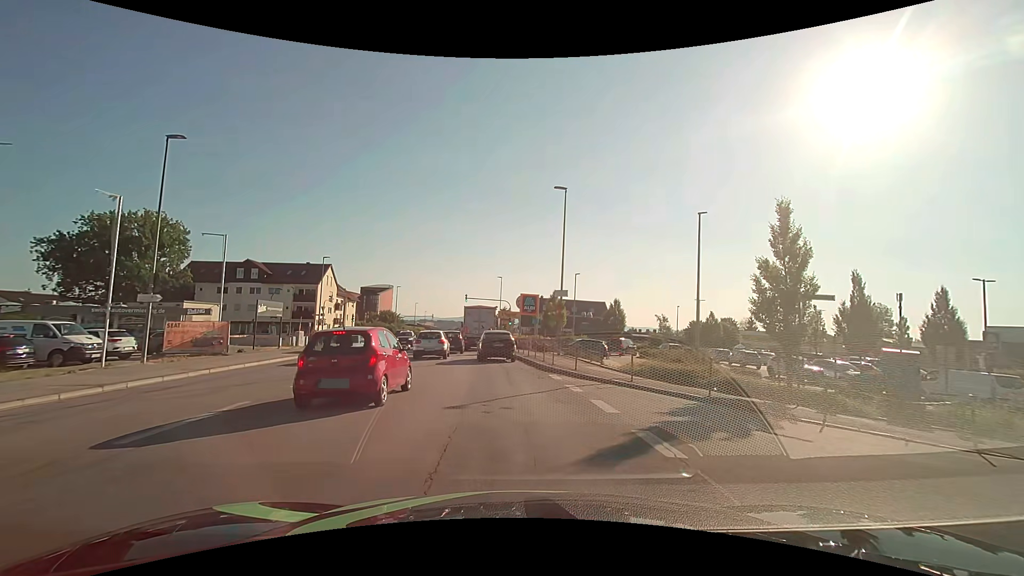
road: tertiary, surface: asphalt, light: Day
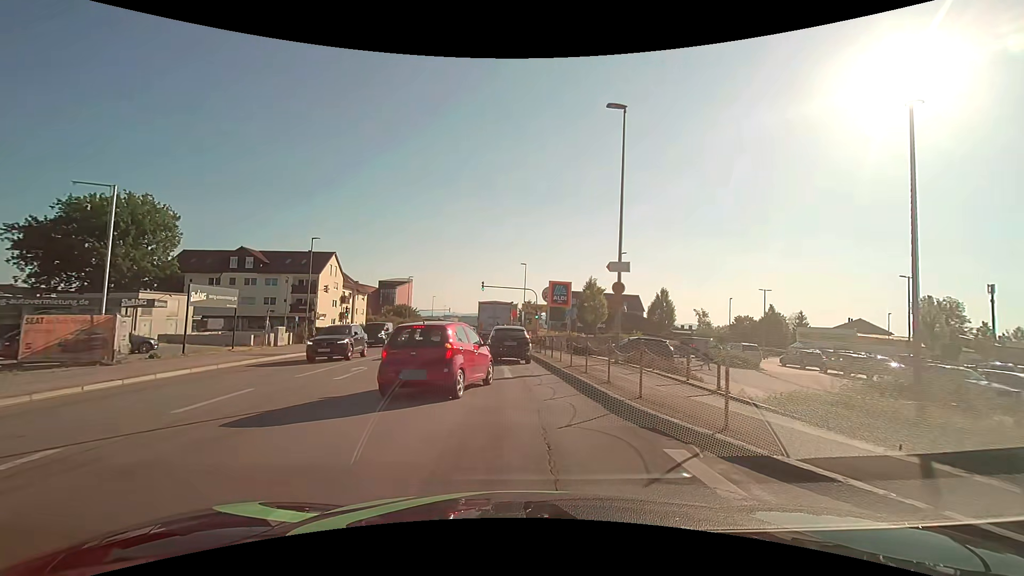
(-0.3, +10.6) m; -3°
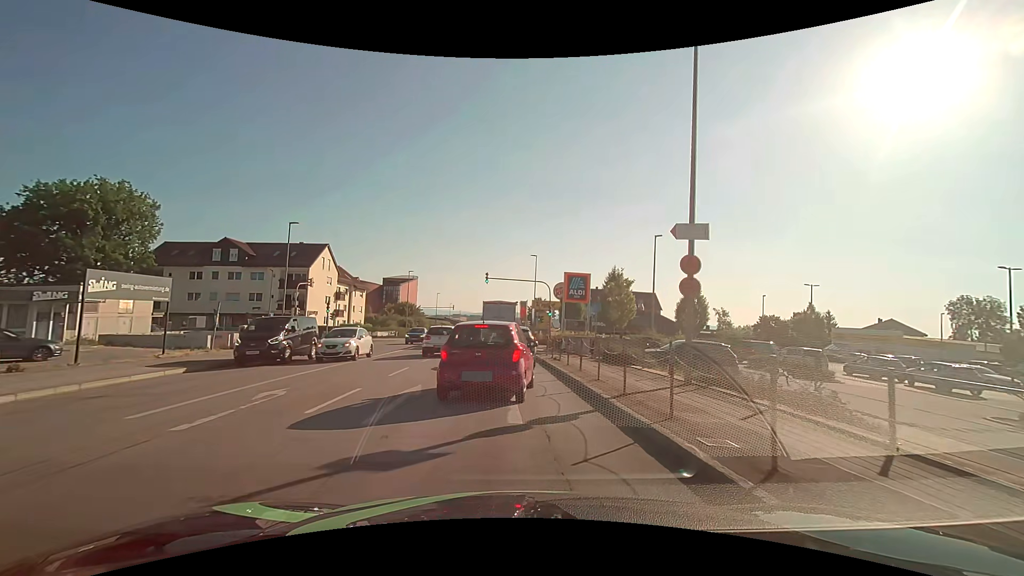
(-0.1, +6.8) m; -1°
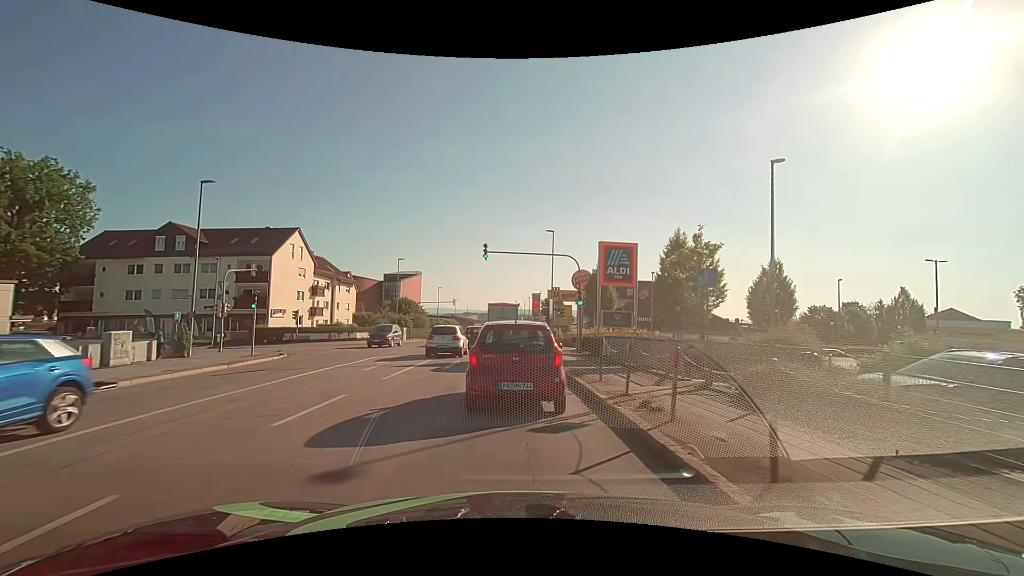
(-0.1, +13.0) m; -1°
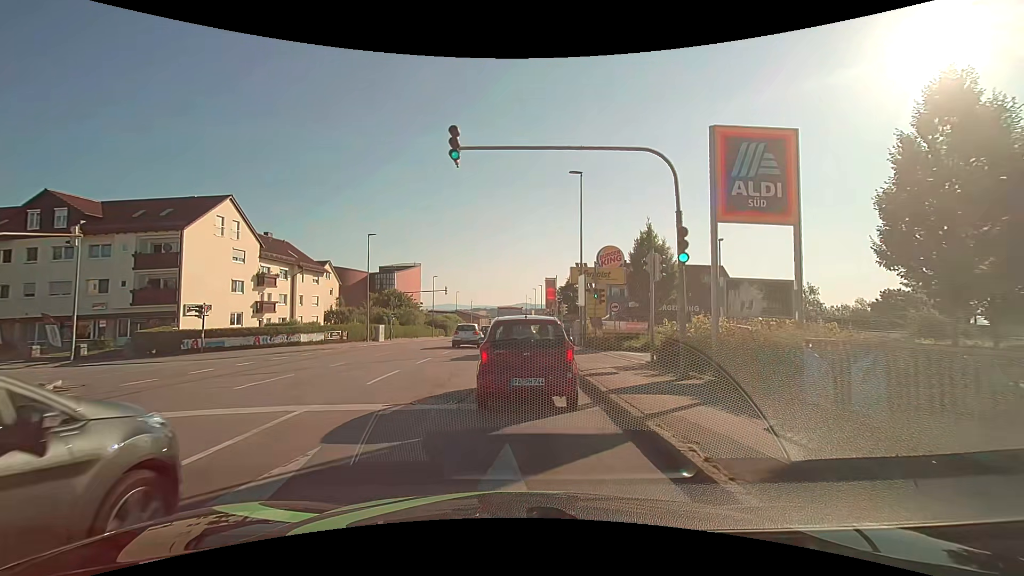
(-0.1, +15.6) m; -3°
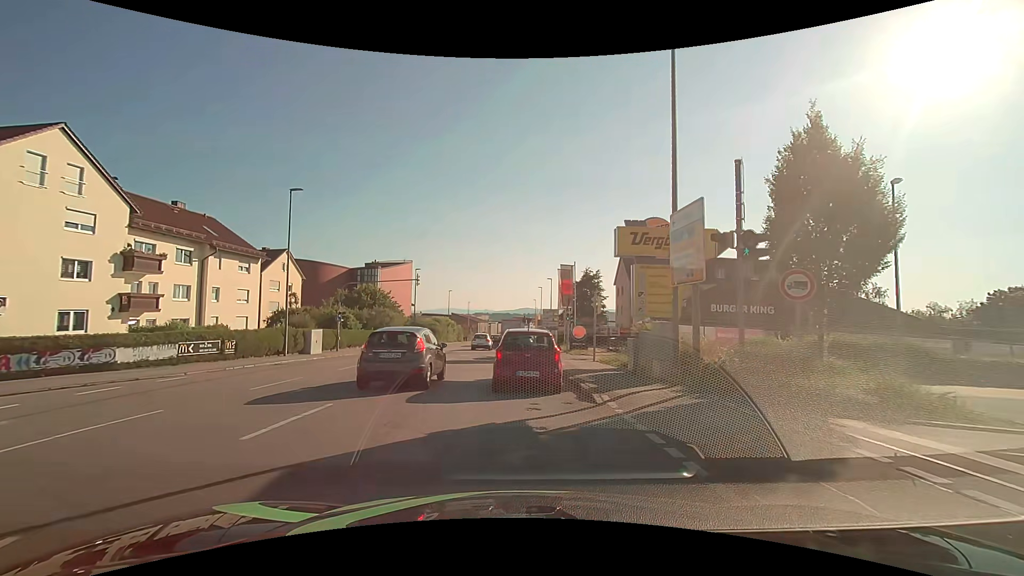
(+0.5, +17.2) m; +2°
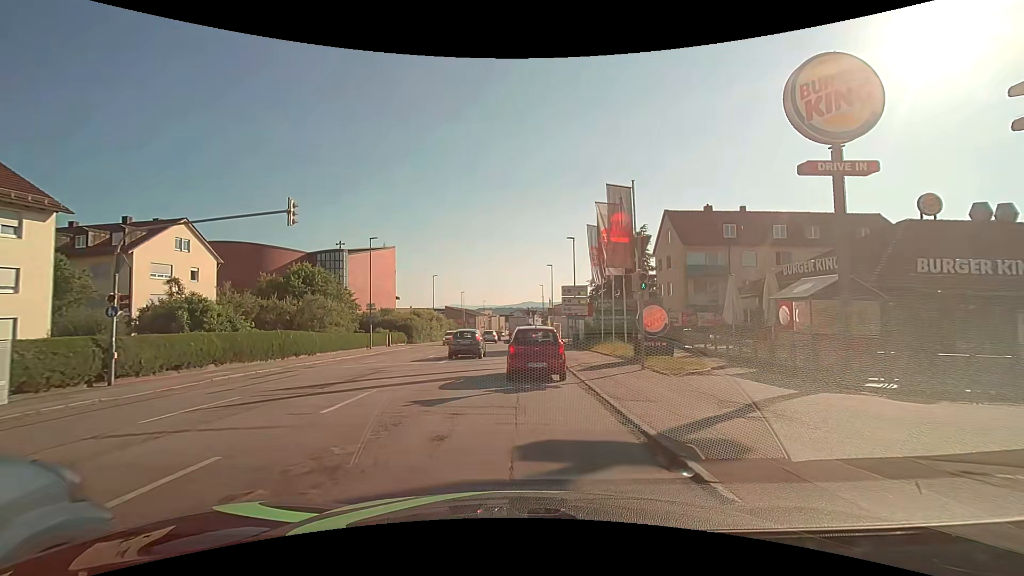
(-0.1, +22.0) m; 0°
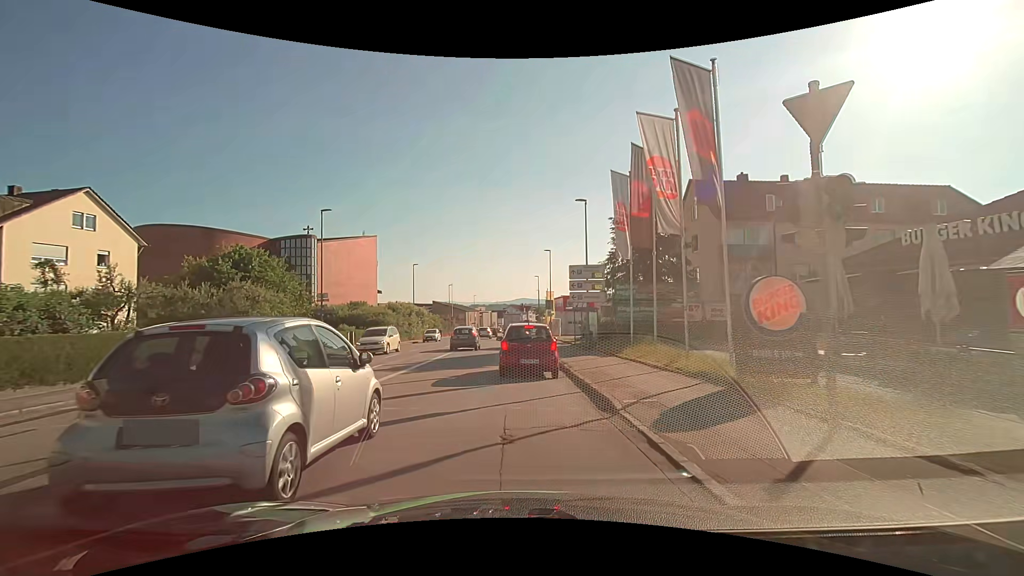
(+0.1, +9.9) m; +1°
(0, +10) (0, +20) (0, +30) (-1, +40) (-1, +50) (-1, +60) (-1, +70) (-1, +80) (-1, +90) (-1, +100) m
